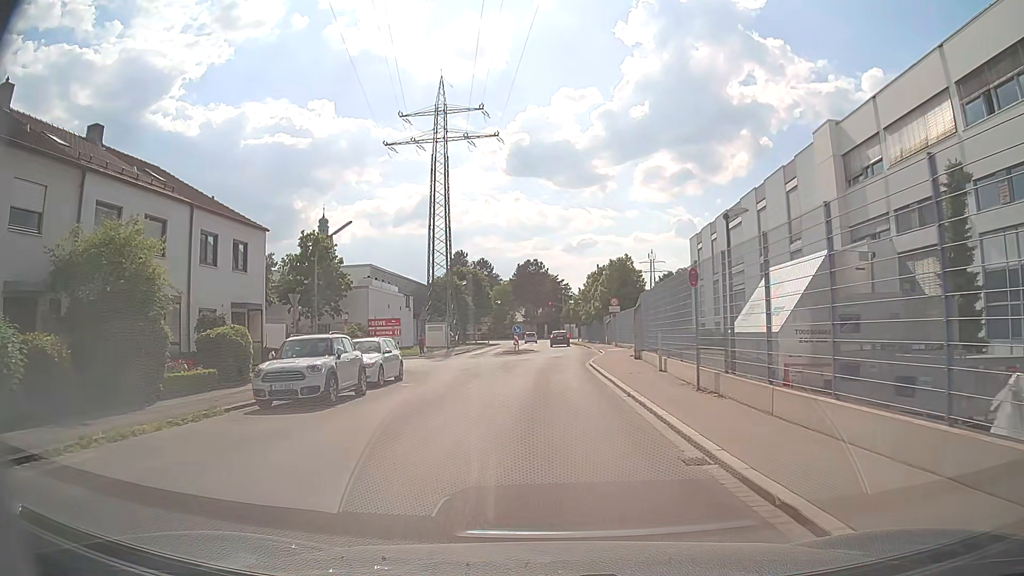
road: residential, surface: asphalt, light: Day
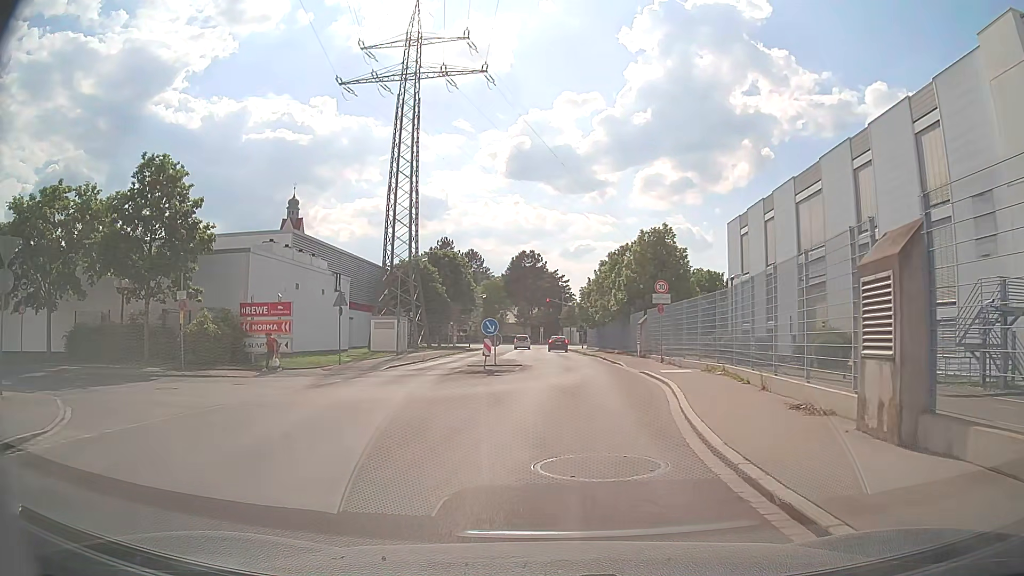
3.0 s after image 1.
(-0.3, +21.3) m; 0°
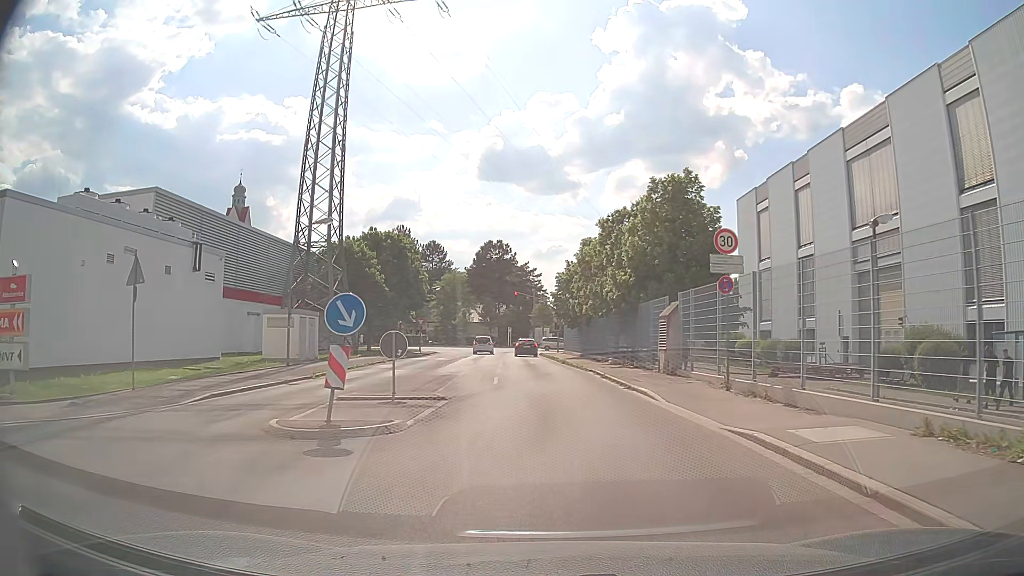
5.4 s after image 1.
(+0.4, +15.1) m; +3°
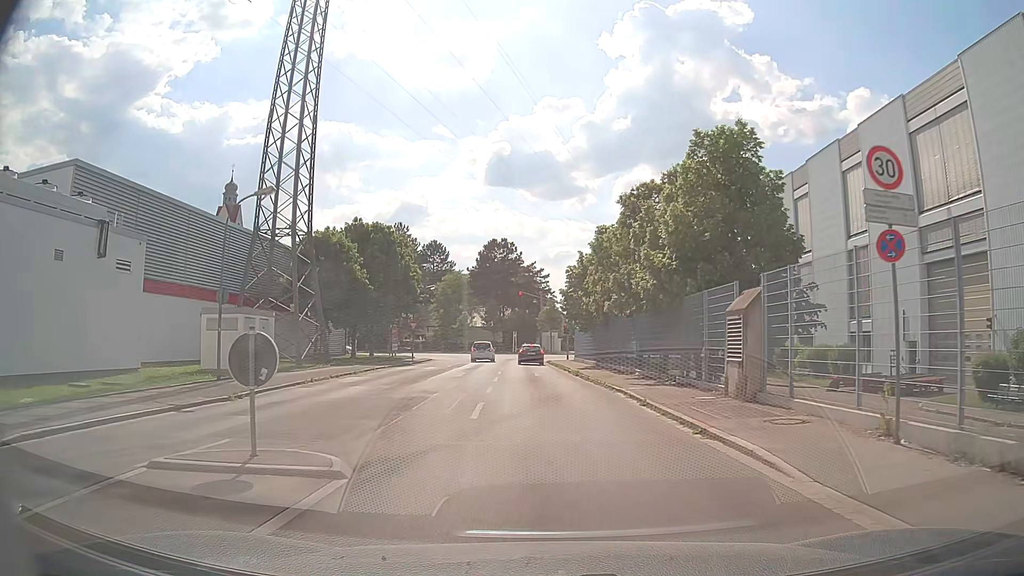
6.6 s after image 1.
(-0.1, +7.6) m; -1°
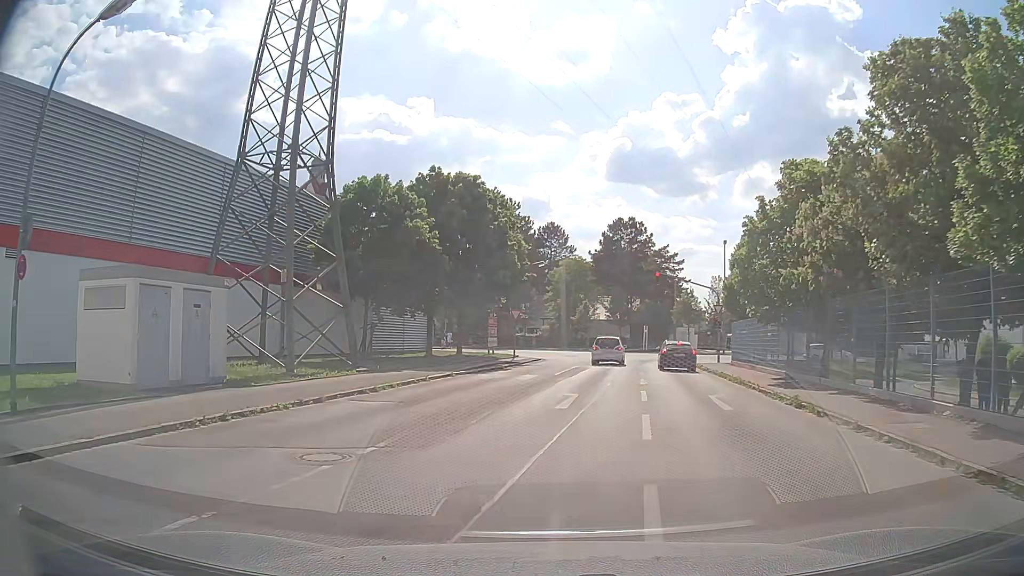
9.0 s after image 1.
(-1.2, +14.9) m; -11°
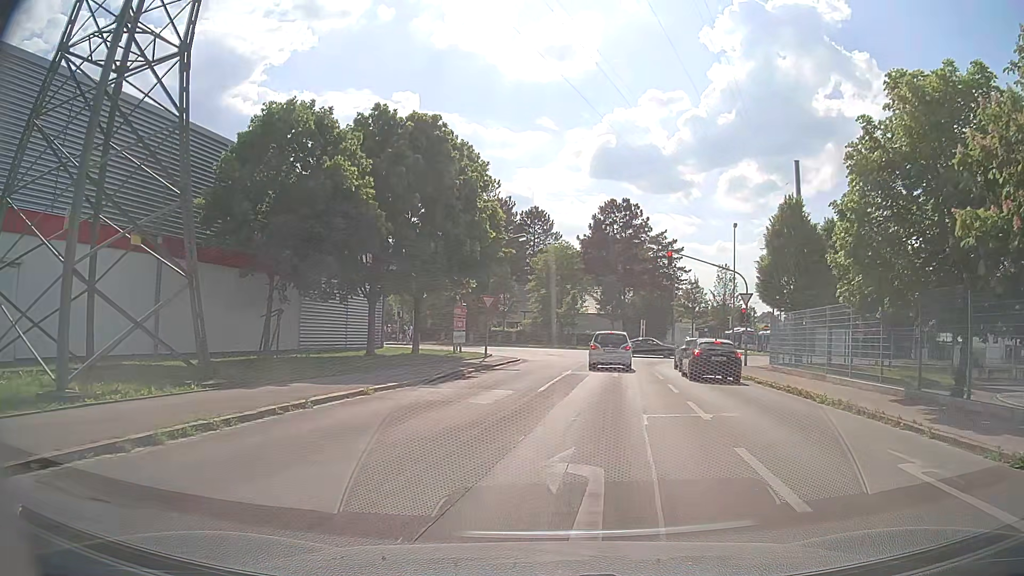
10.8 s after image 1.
(0.0, +10.1) m; 0°
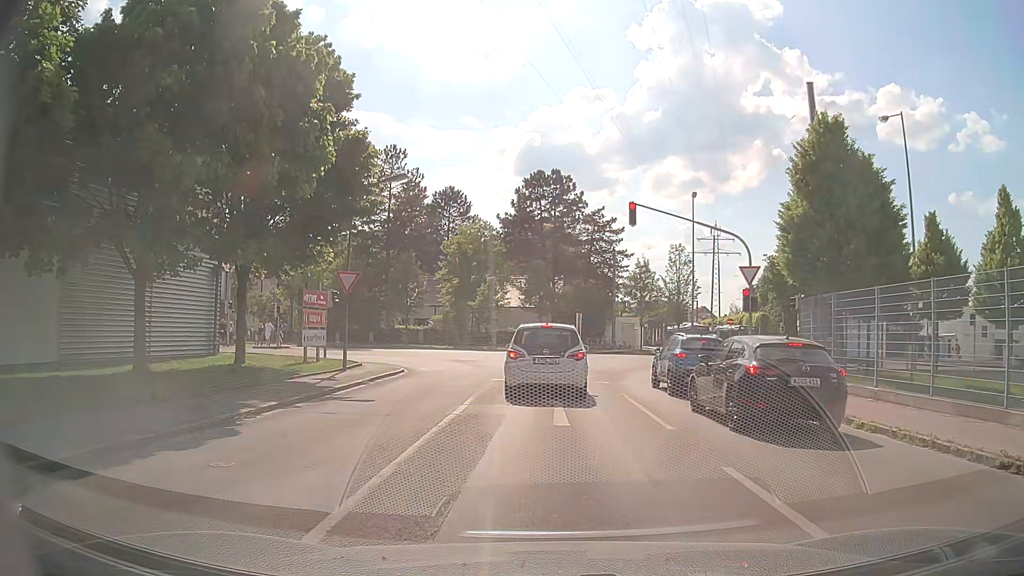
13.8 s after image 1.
(+1.1, +13.0) m; +6°
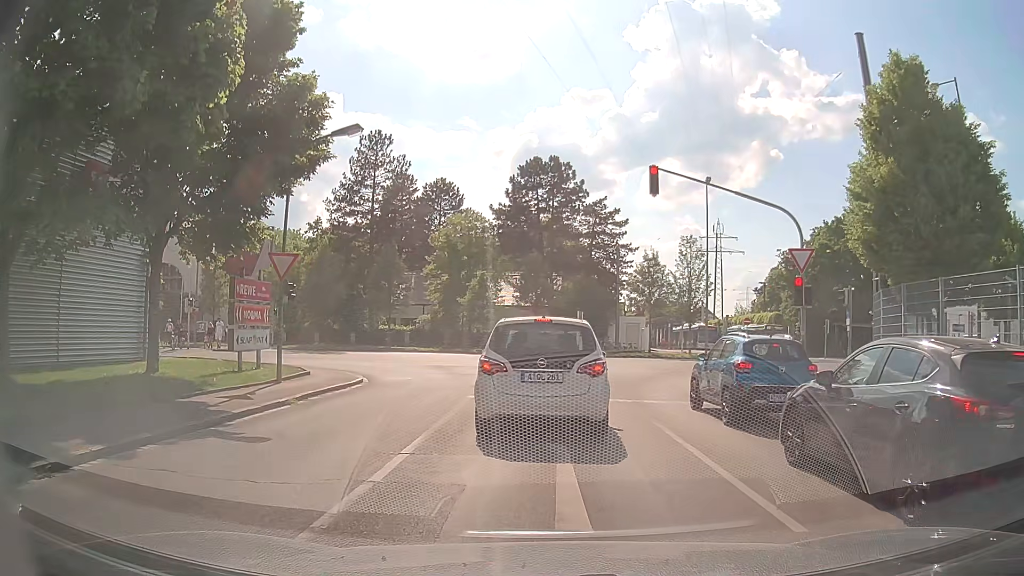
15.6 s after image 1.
(+0.2, +5.4) m; 0°
